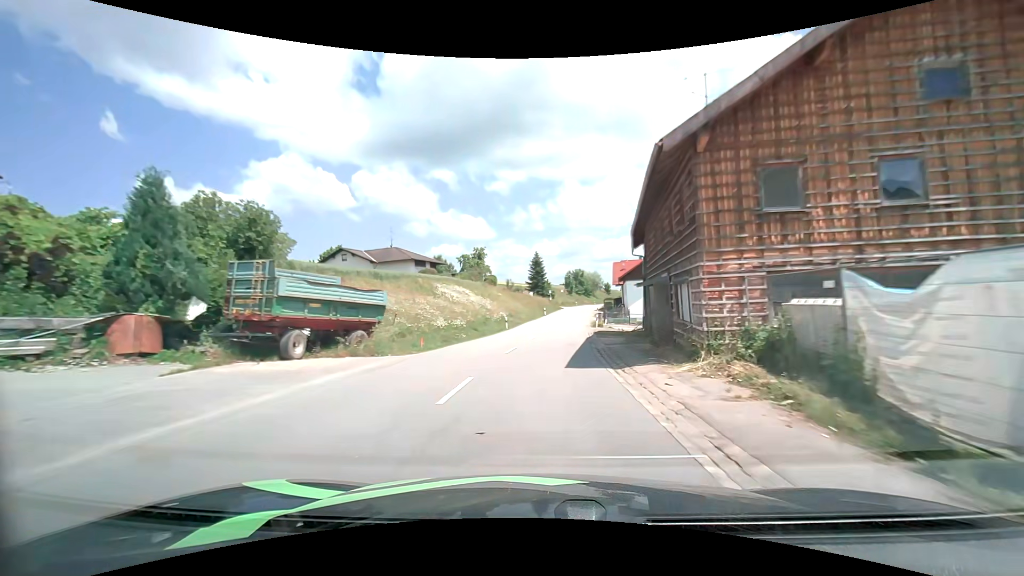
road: secondary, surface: asphalt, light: Day
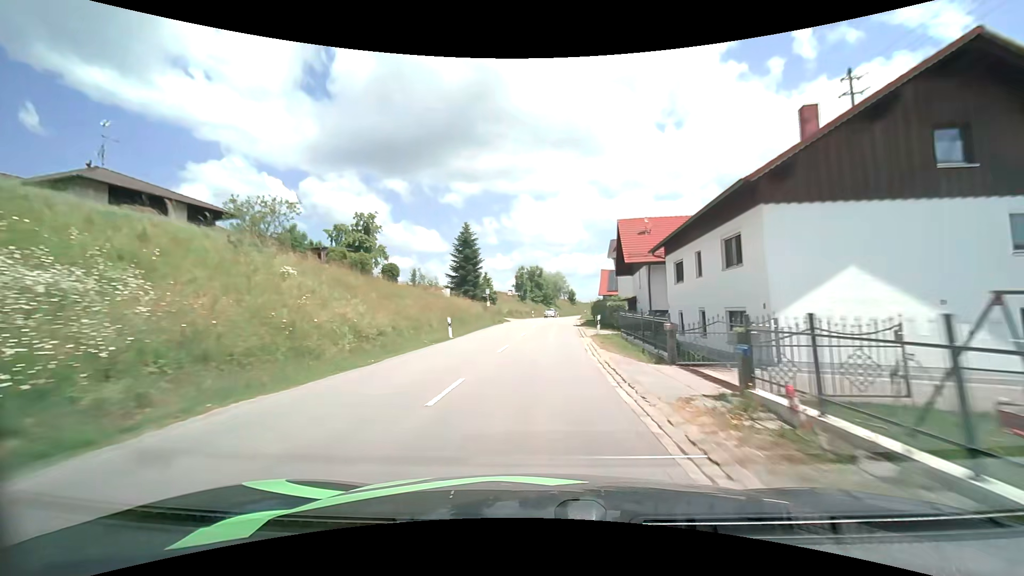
(+2.8, +45.2) m; +5°
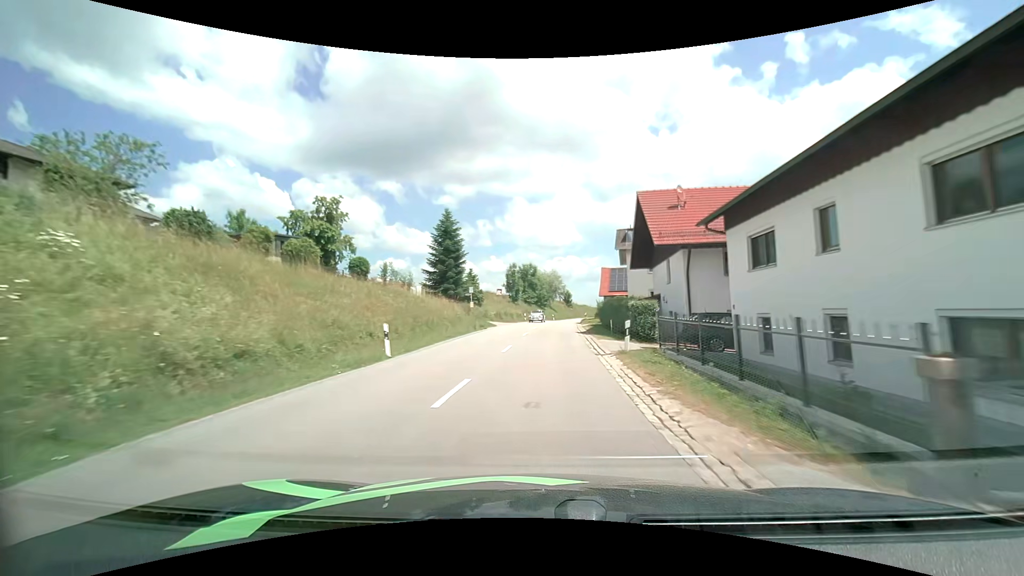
(0.0, +9.2) m; +1°
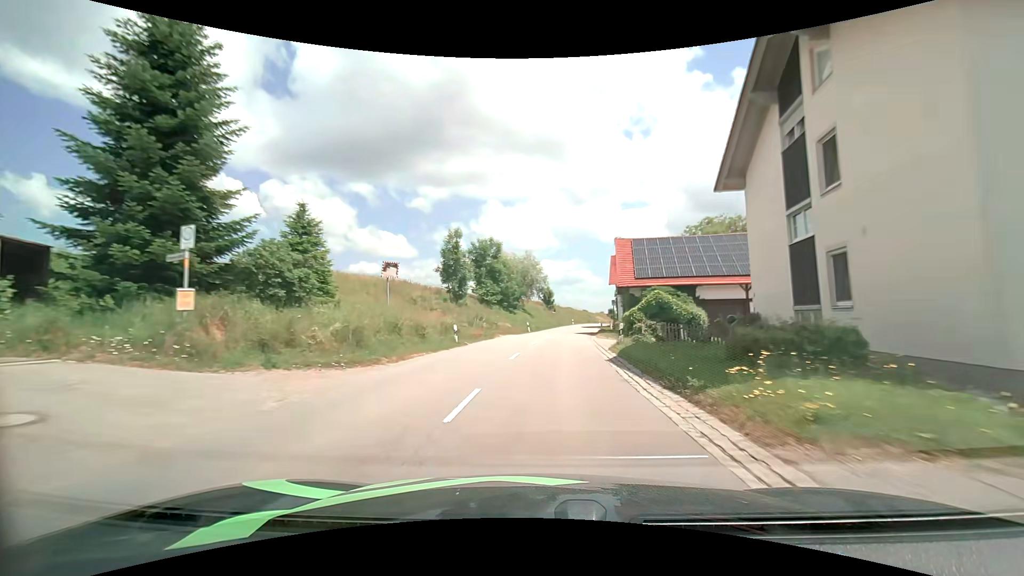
(+1.1, +37.0) m; +4°
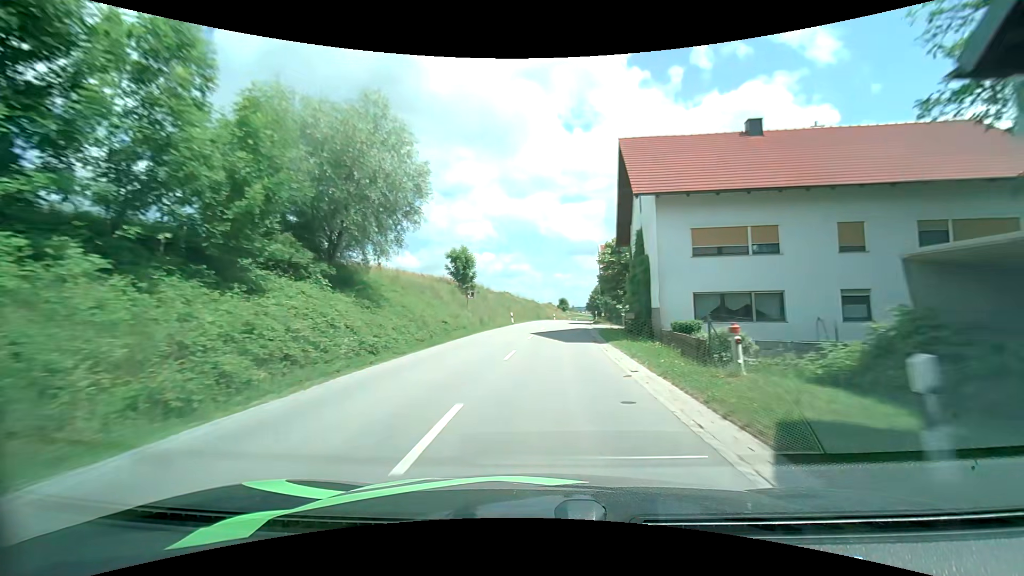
(+2.5, +47.4) m; +6°
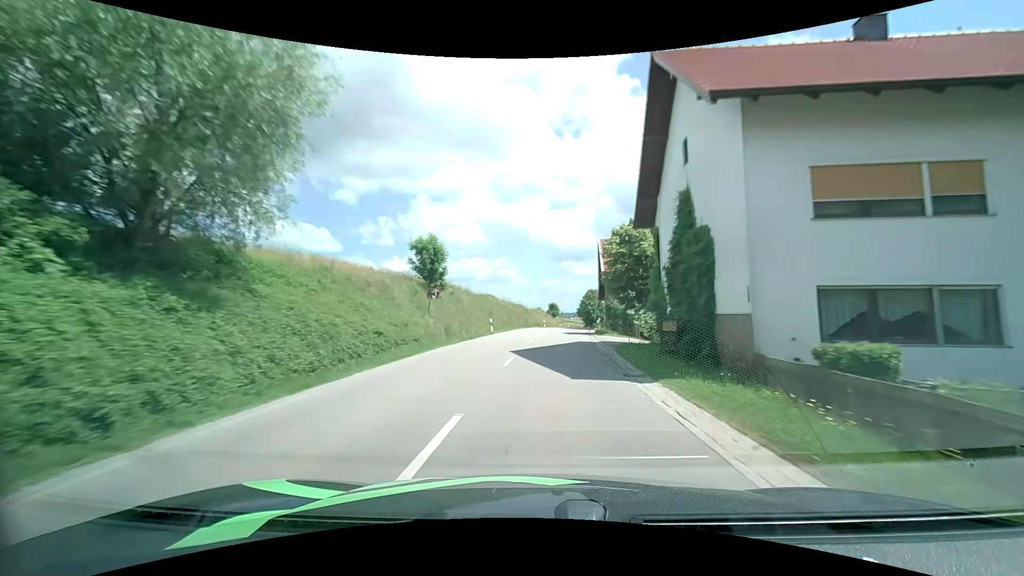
(+0.1, +9.6) m; +1°
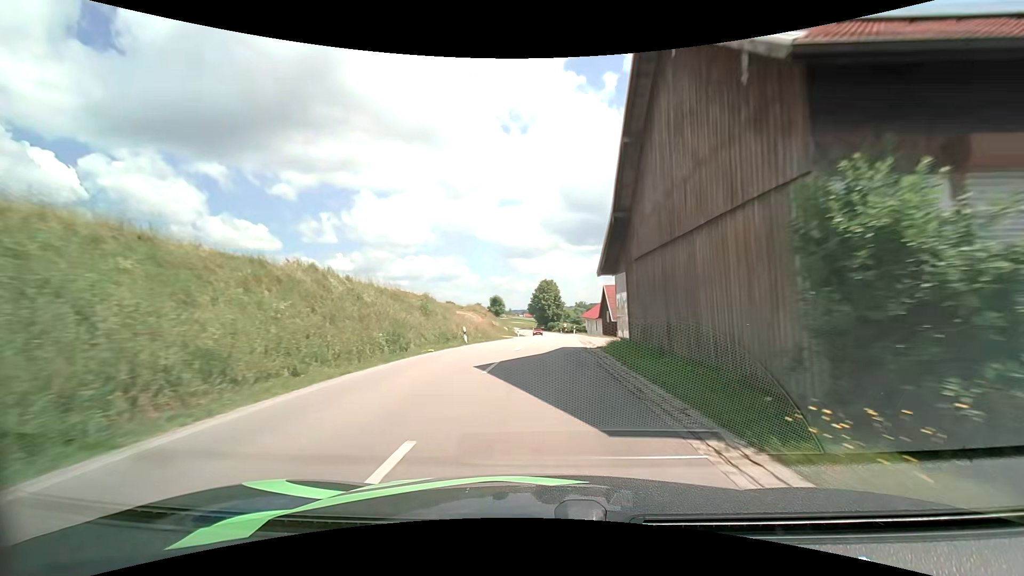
(+2.1, +37.4) m; +6°
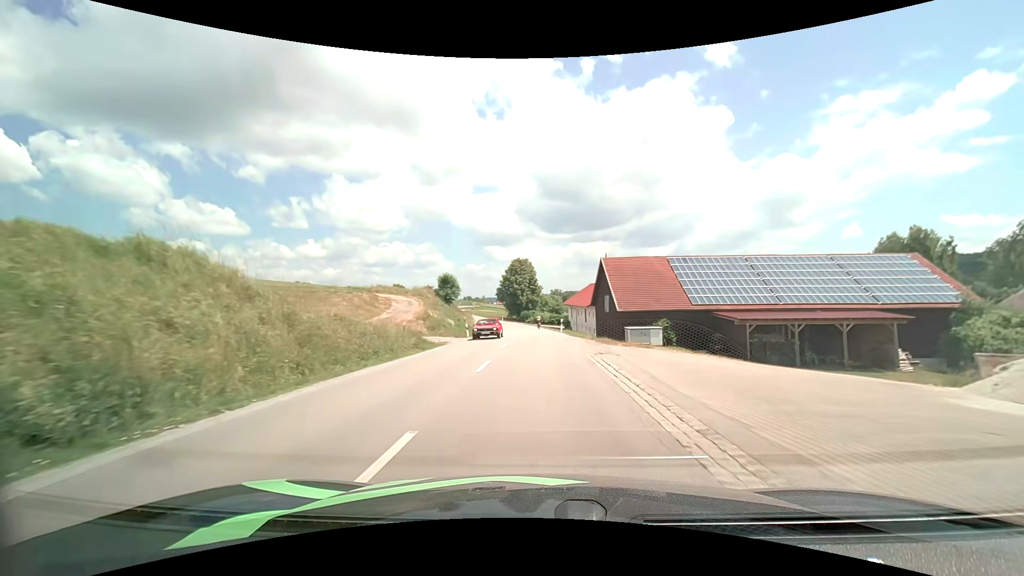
(+0.8, +26.3) m; +2°
(0, +10) (0, +20) (0, +30) (0, +40) (0, +50) (-1, +60) (-2, +70) (-4, +80) (-6, +89) (-9, +99) m
